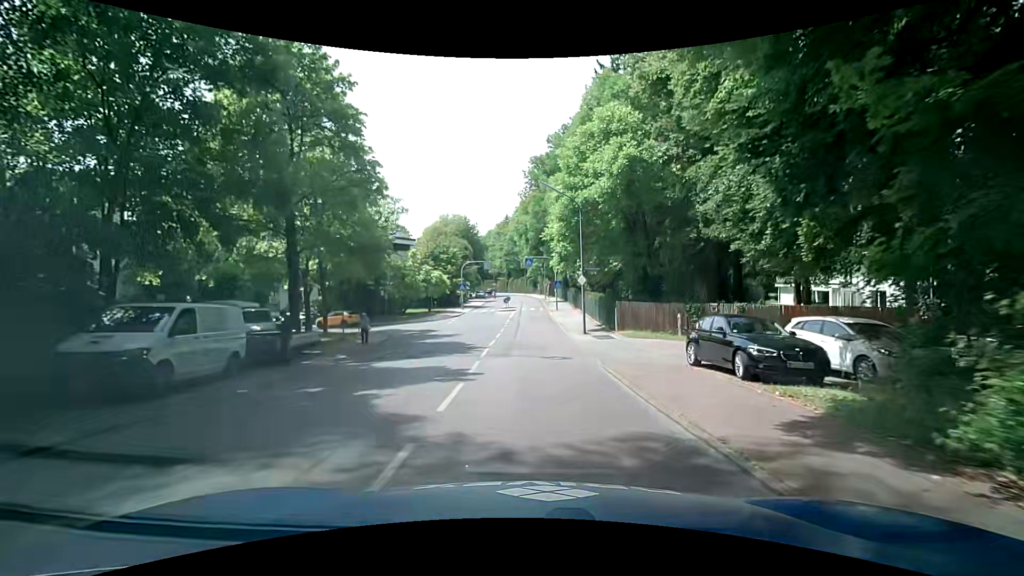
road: residential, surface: asphalt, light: Day
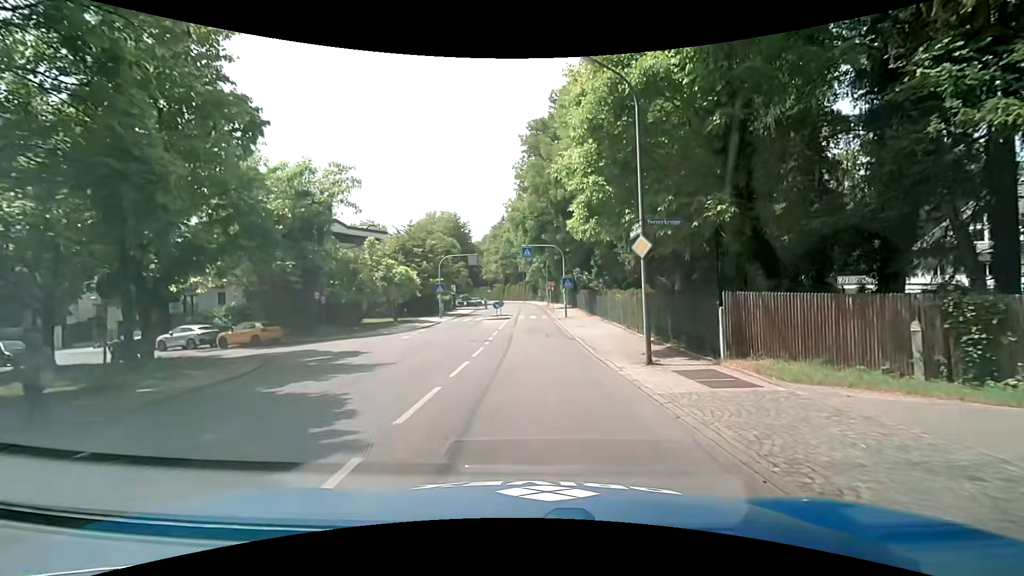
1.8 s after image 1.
(0.0, +14.5) m; -1°
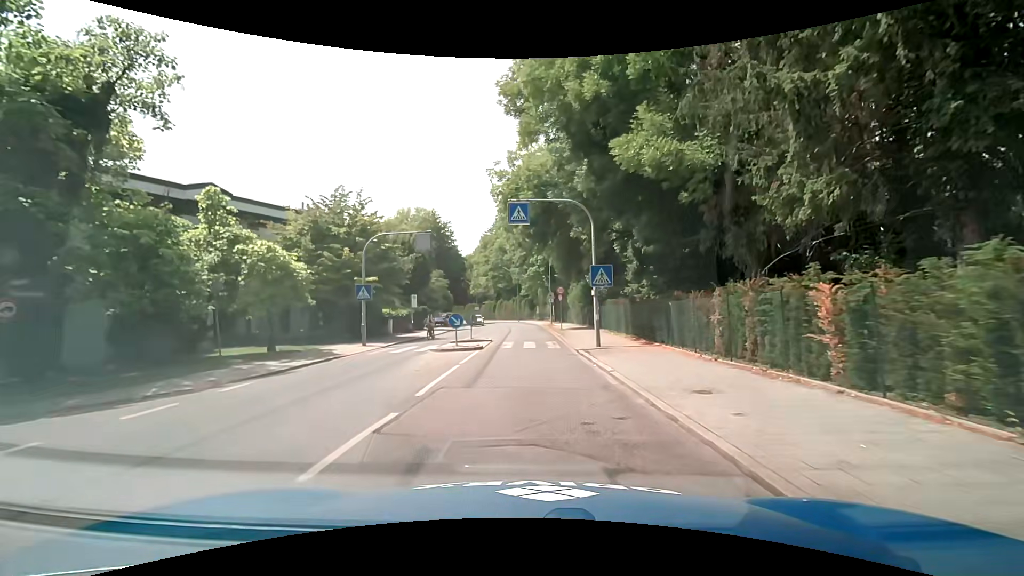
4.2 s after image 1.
(+0.1, +20.3) m; +1°
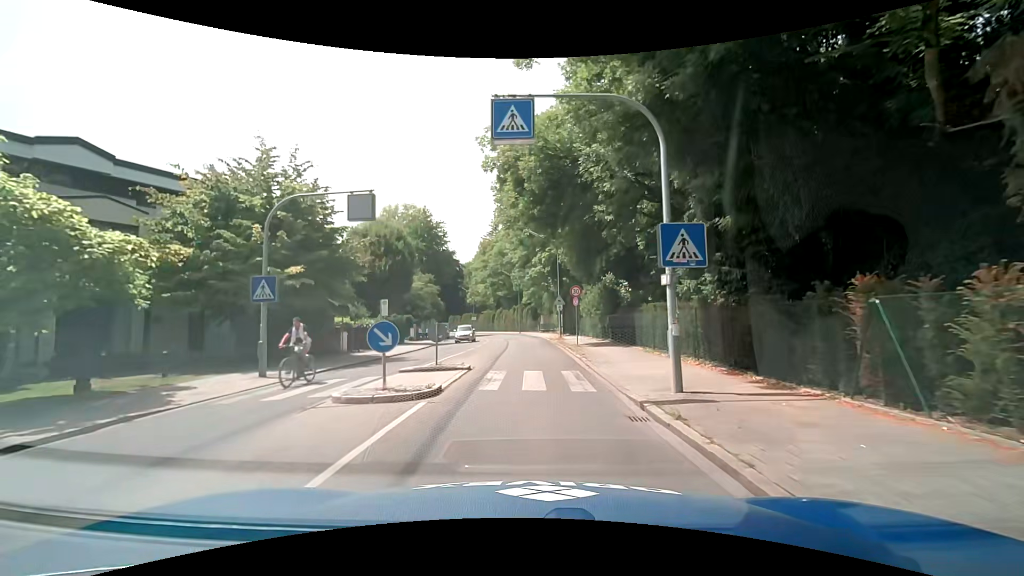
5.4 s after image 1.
(+0.1, +9.9) m; +1°
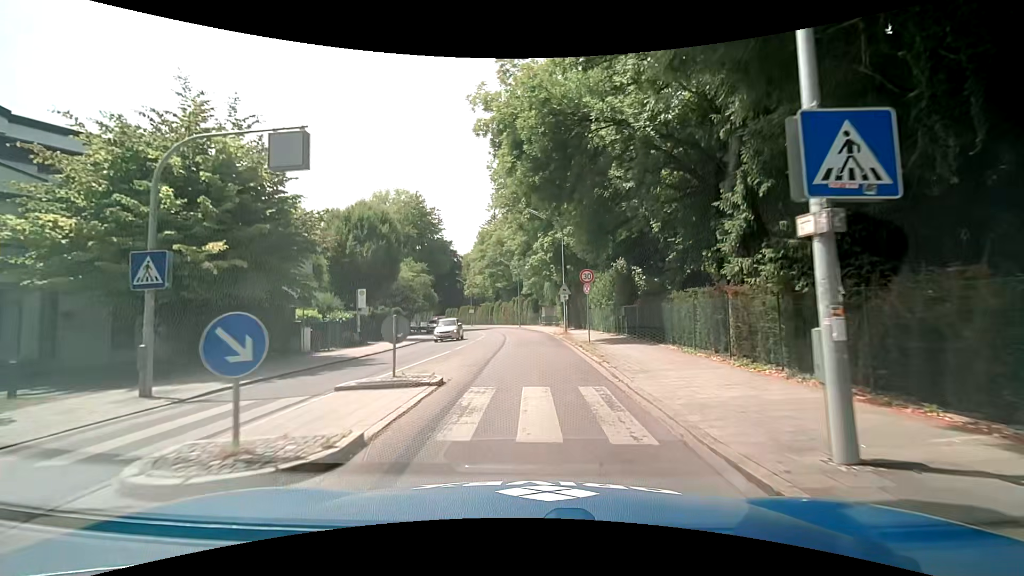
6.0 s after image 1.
(-0.1, +4.8) m; -1°
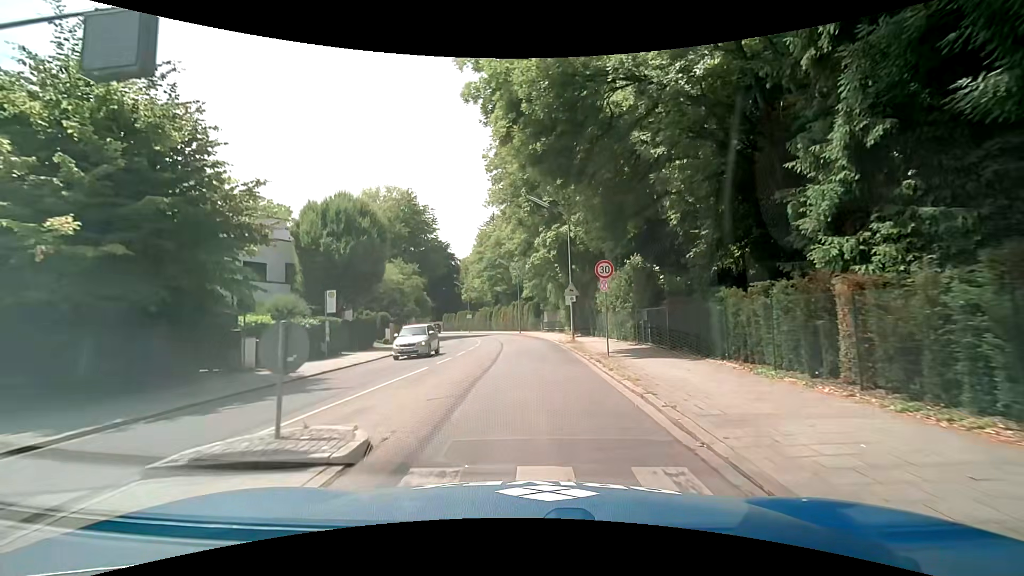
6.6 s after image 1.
(0.0, +4.7) m; -1°
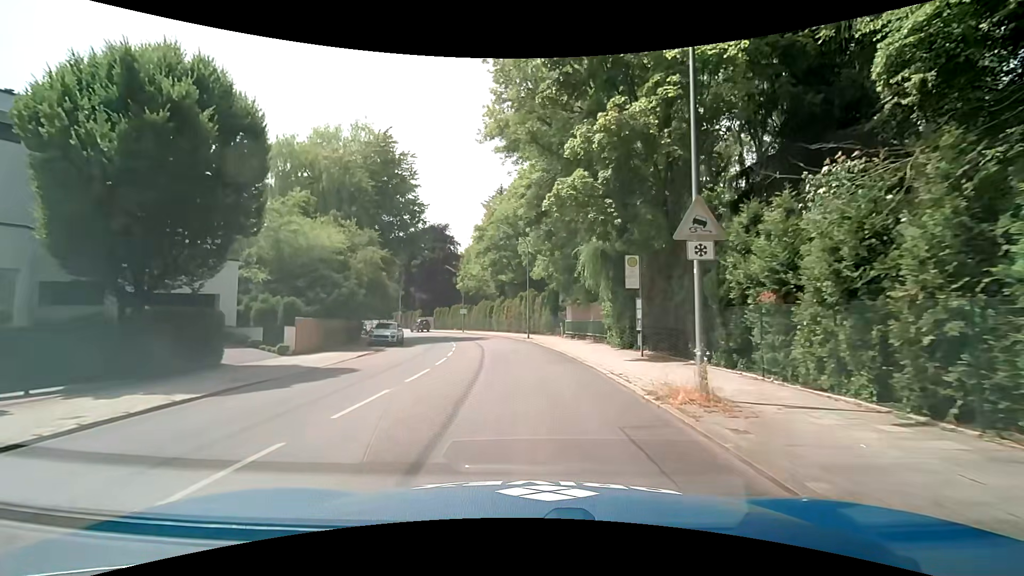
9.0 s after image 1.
(+0.1, +19.2) m; 0°
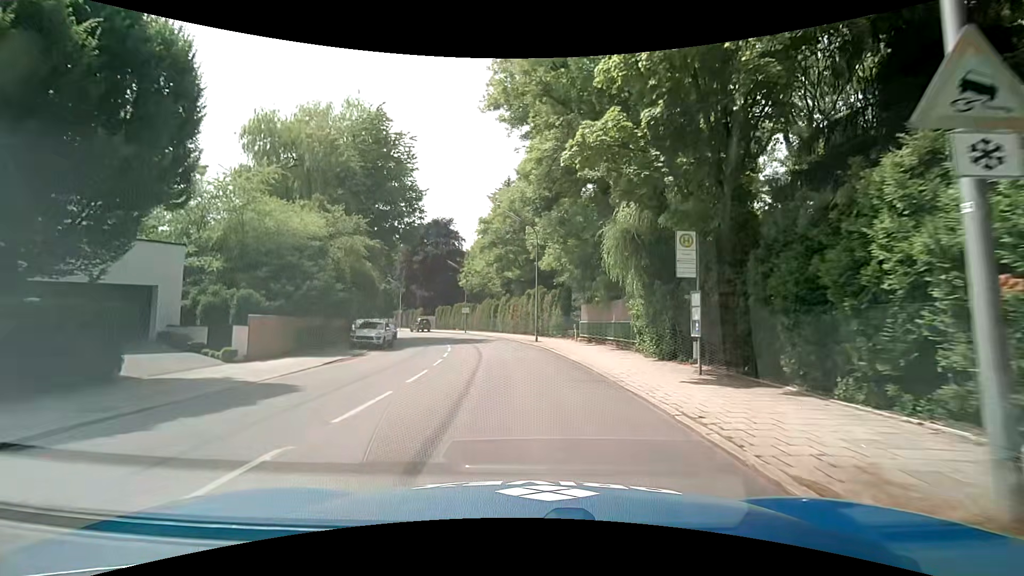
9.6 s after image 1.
(0.0, +4.9) m; 0°
